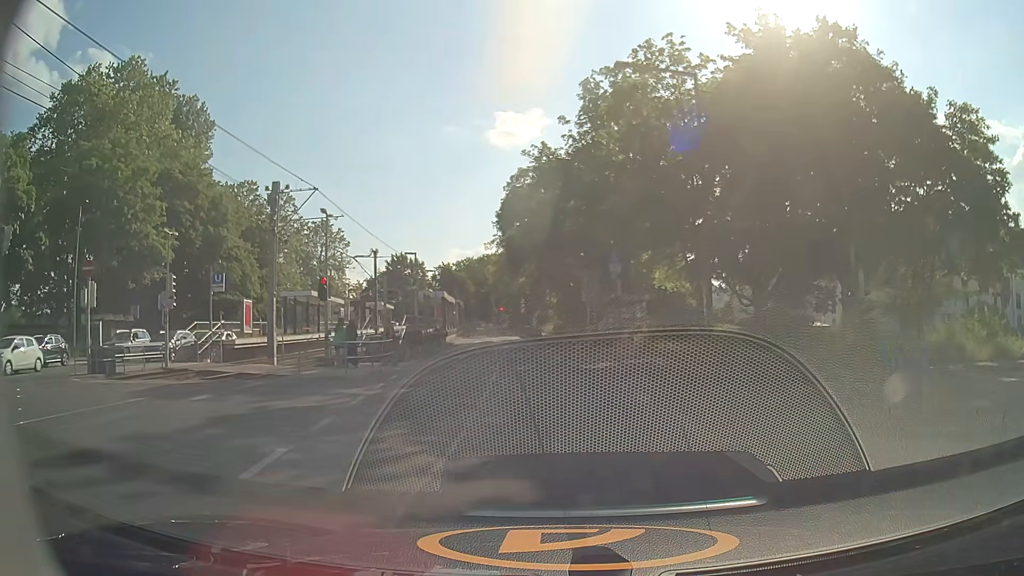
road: secondary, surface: asphalt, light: Day
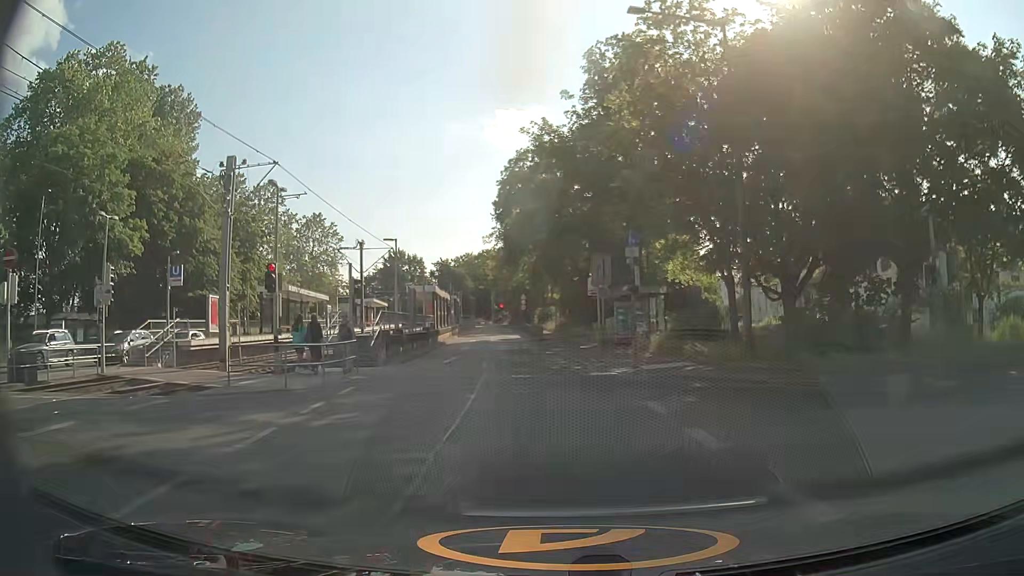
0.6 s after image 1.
(0.0, +4.7) m; 0°
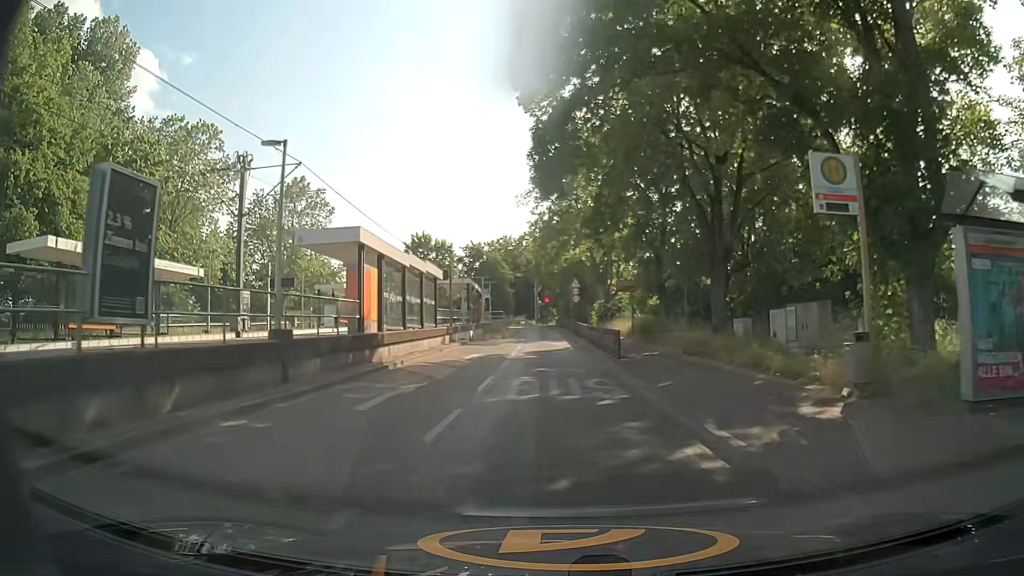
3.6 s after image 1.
(-1.1, +26.7) m; -5°
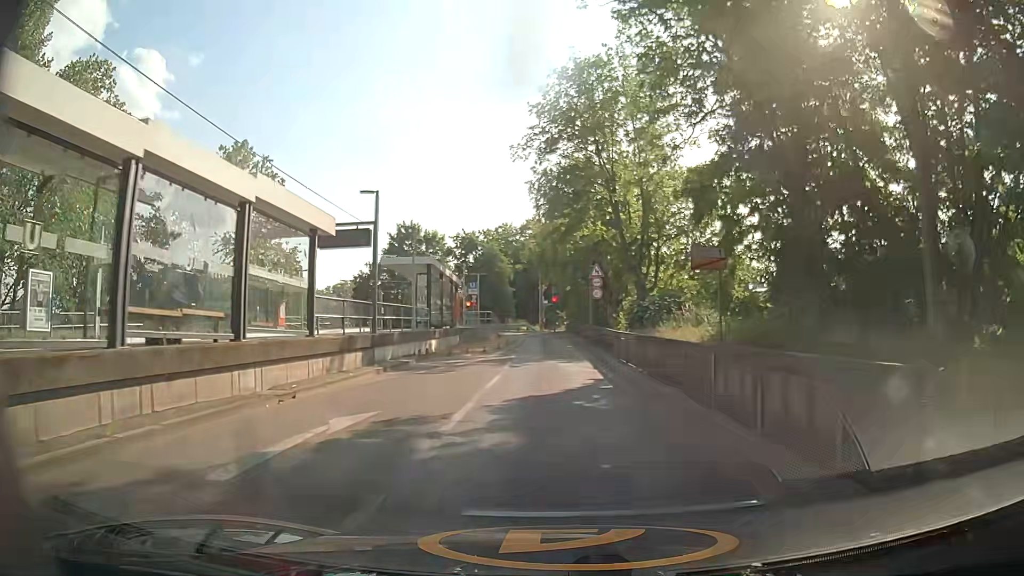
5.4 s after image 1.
(+0.1, +17.6) m; 0°
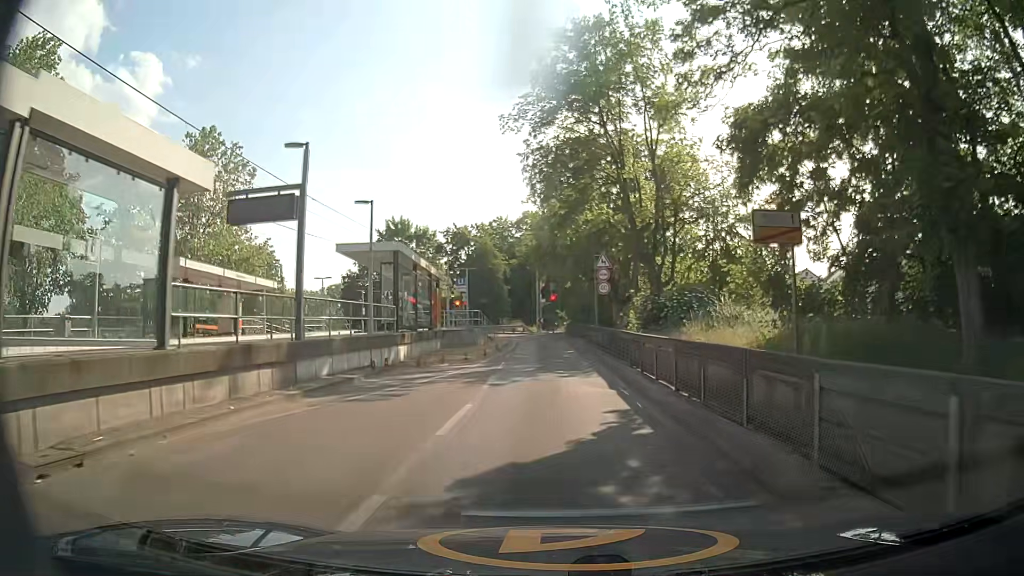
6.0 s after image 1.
(0.0, +6.0) m; +1°
